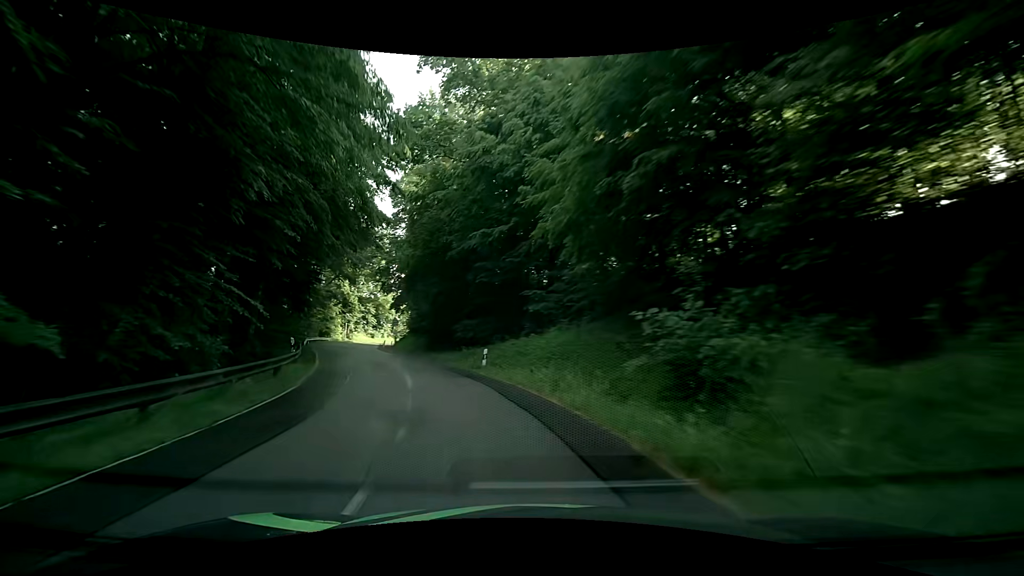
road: tertiary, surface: asphalt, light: Day
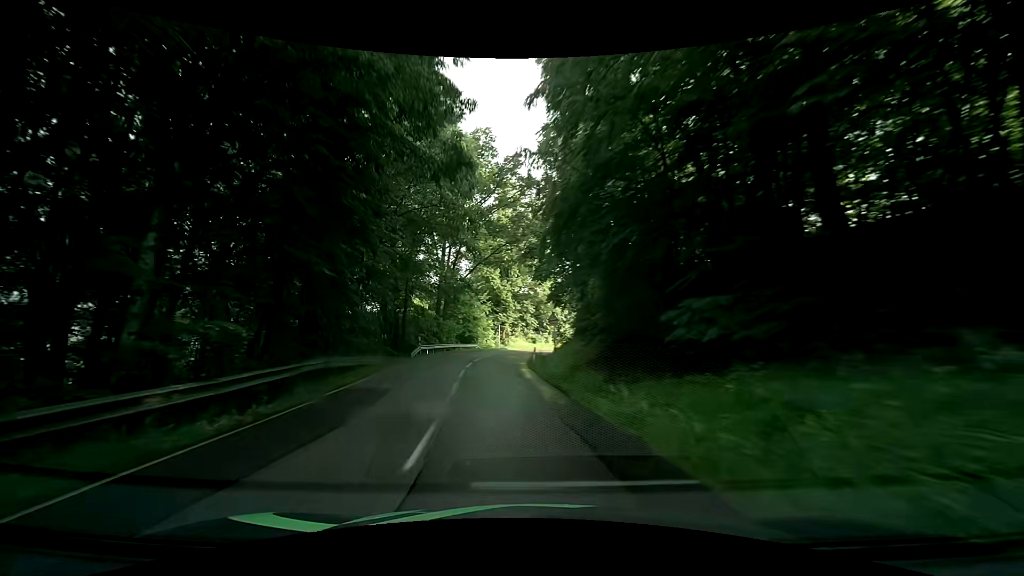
(-3.4, +20.3) m; -20°
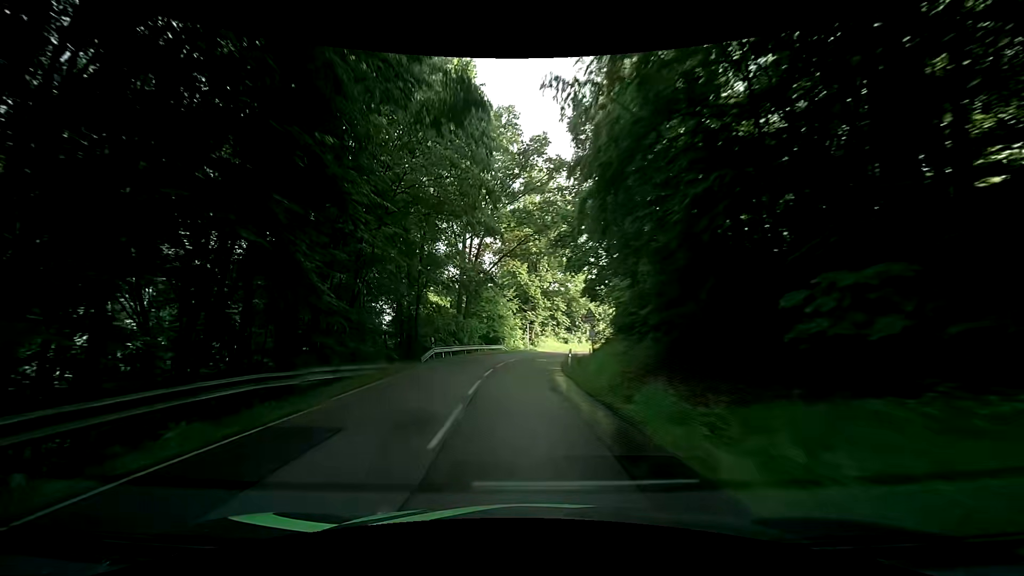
(-0.1, +5.4) m; -3°
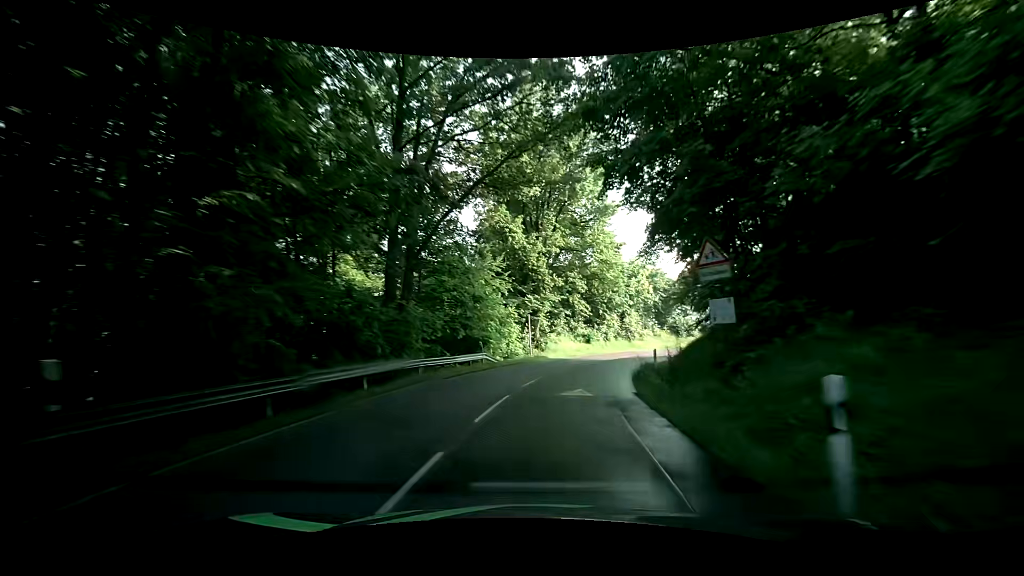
(-0.5, +22.9) m; 0°
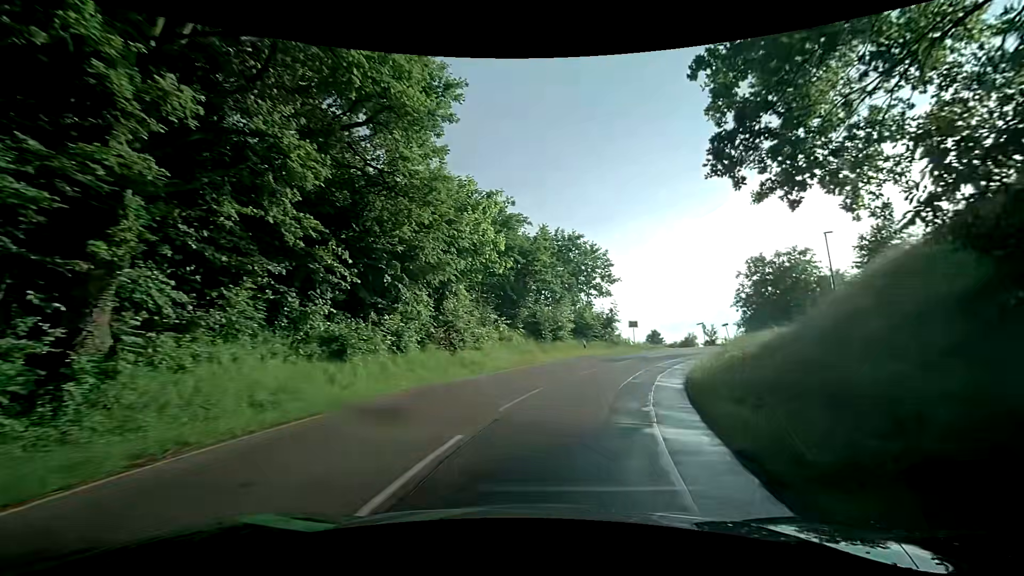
(+3.1, +28.7) m; +19°
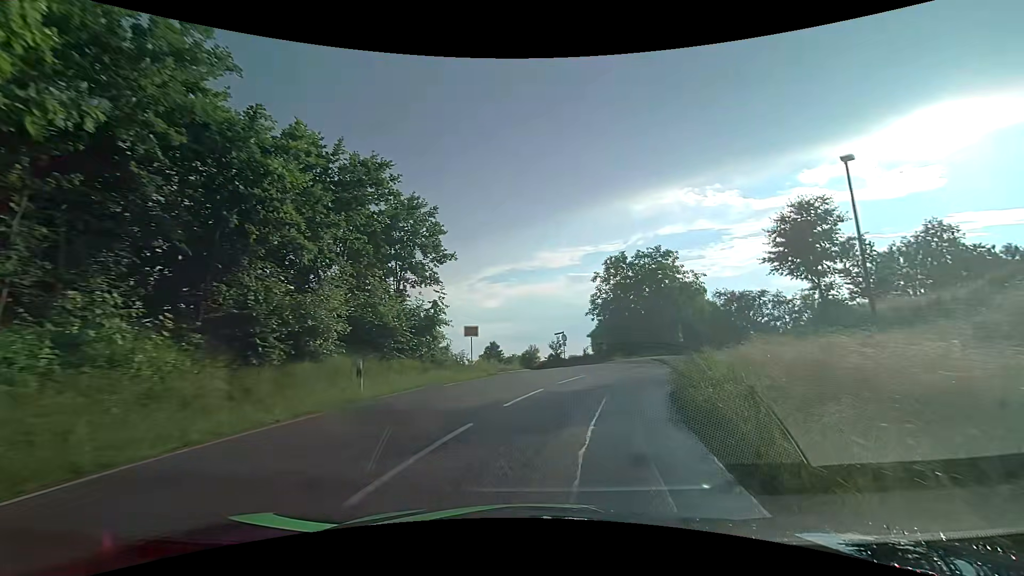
(+3.0, +16.4) m; +19°
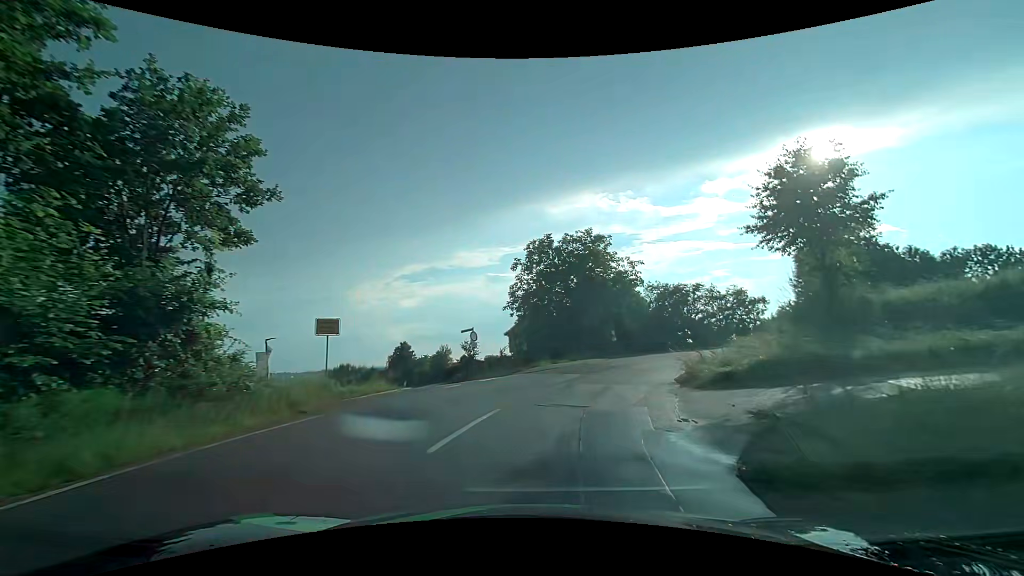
(+0.8, +9.9) m; +9°
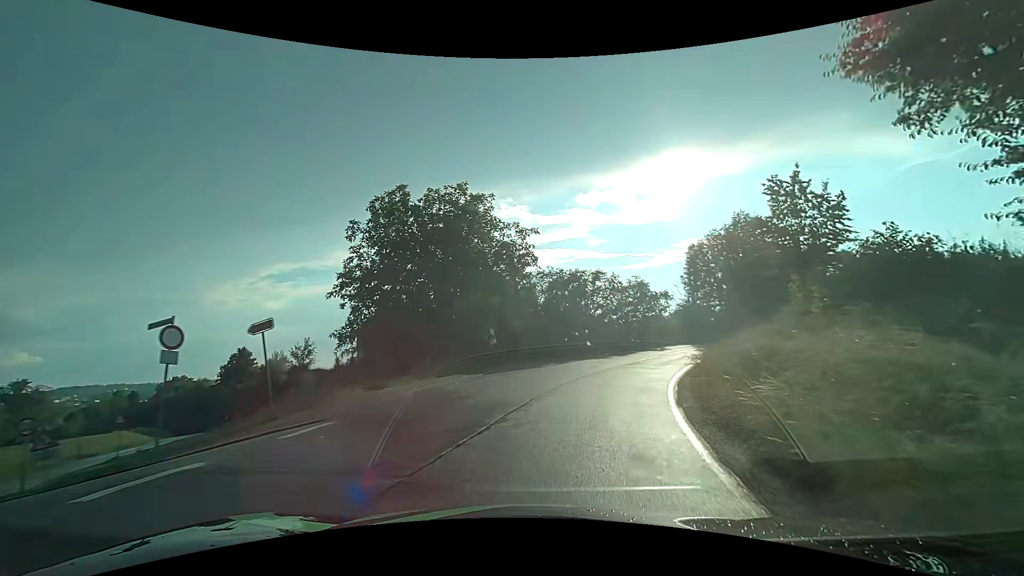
(+1.9, +15.0) m; +14°
(+1, +10) (+3, +20) (+8, +29) (+13, +37) (+18, +46) (+24, +54) (+30, +62) (+36, +70) (+43, +77) (+50, +84) m
